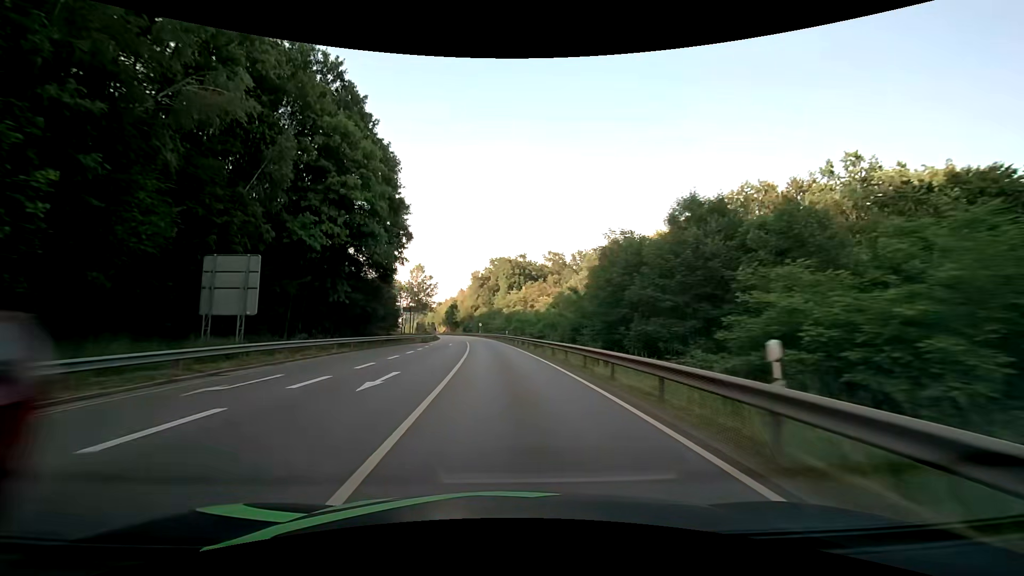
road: primary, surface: asphalt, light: Day
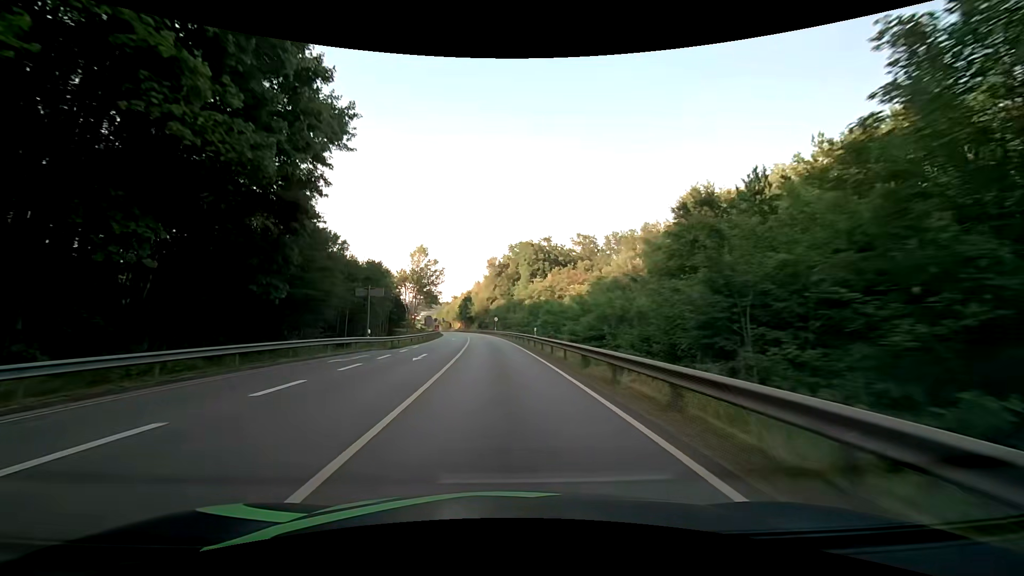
(-0.5, +25.5) m; -3°
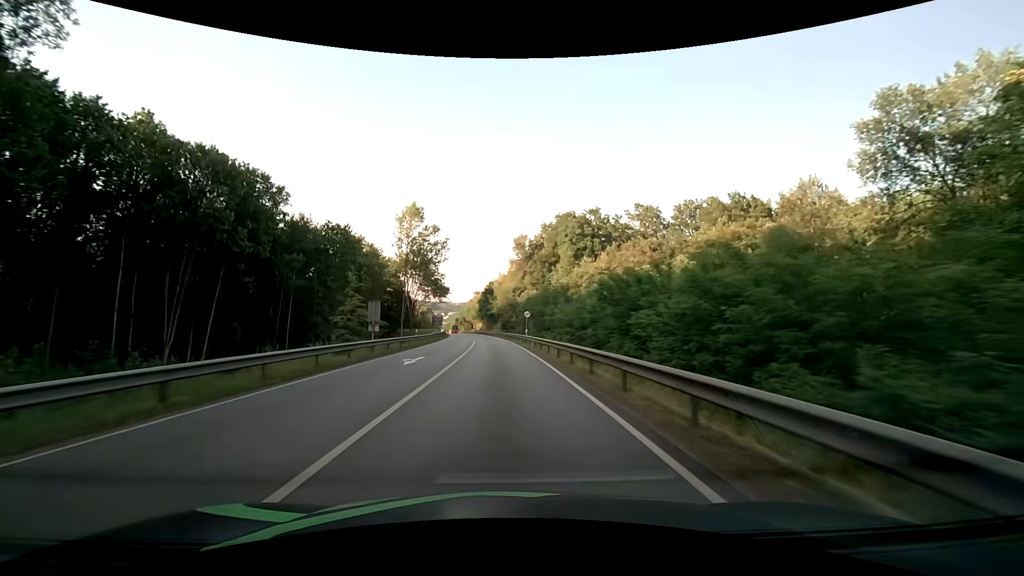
(-0.9, +37.1) m; -3°
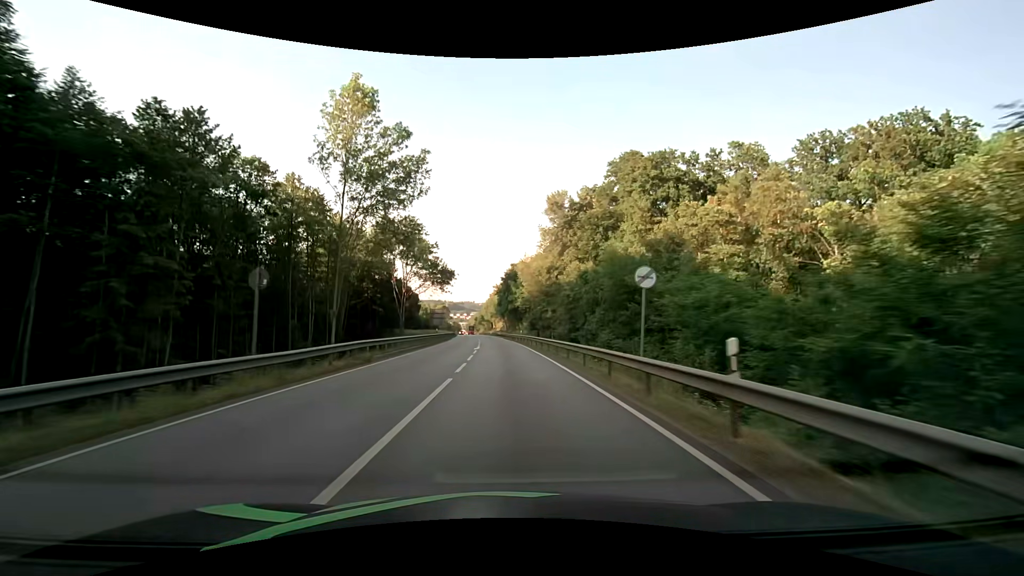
(-0.9, +36.2) m; -3°
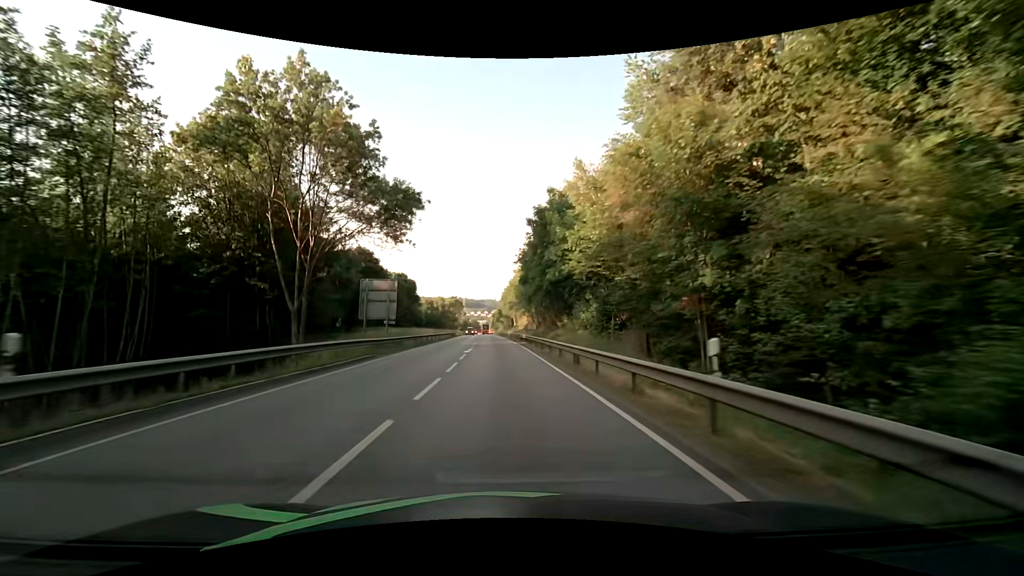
(-0.9, +47.9) m; -2°
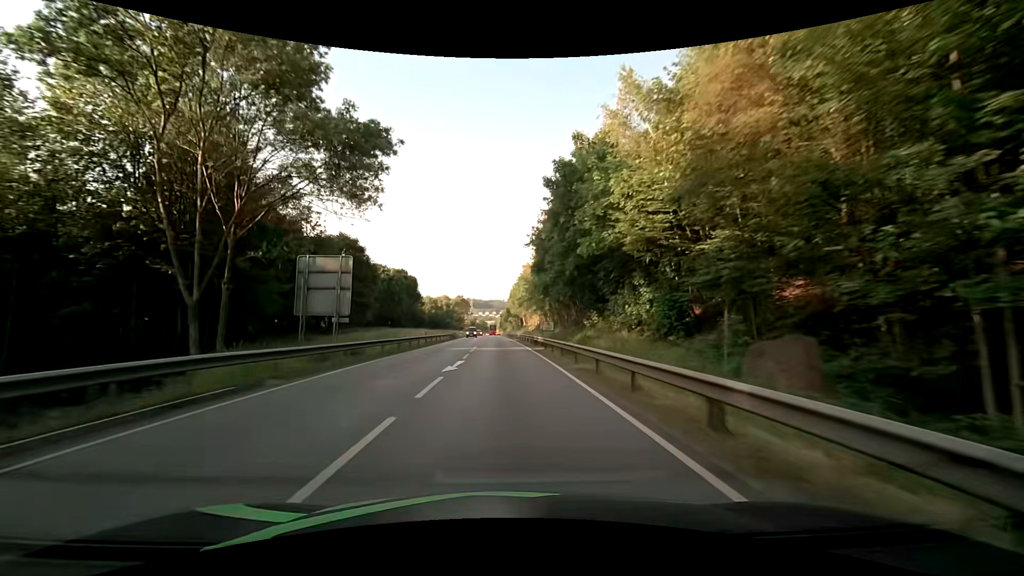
(-0.1, +12.0) m; -1°
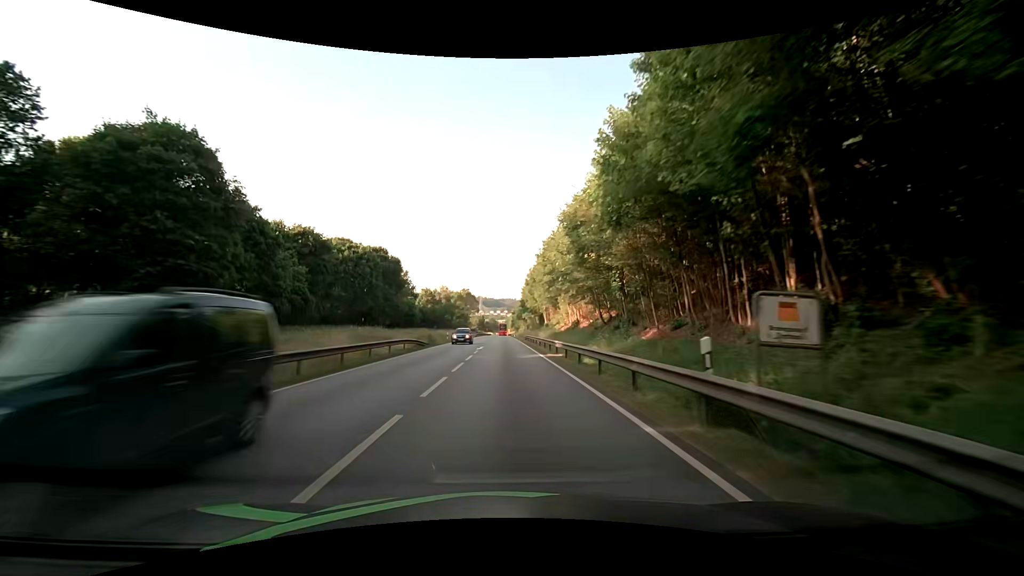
(-0.7, +35.8) m; -2°
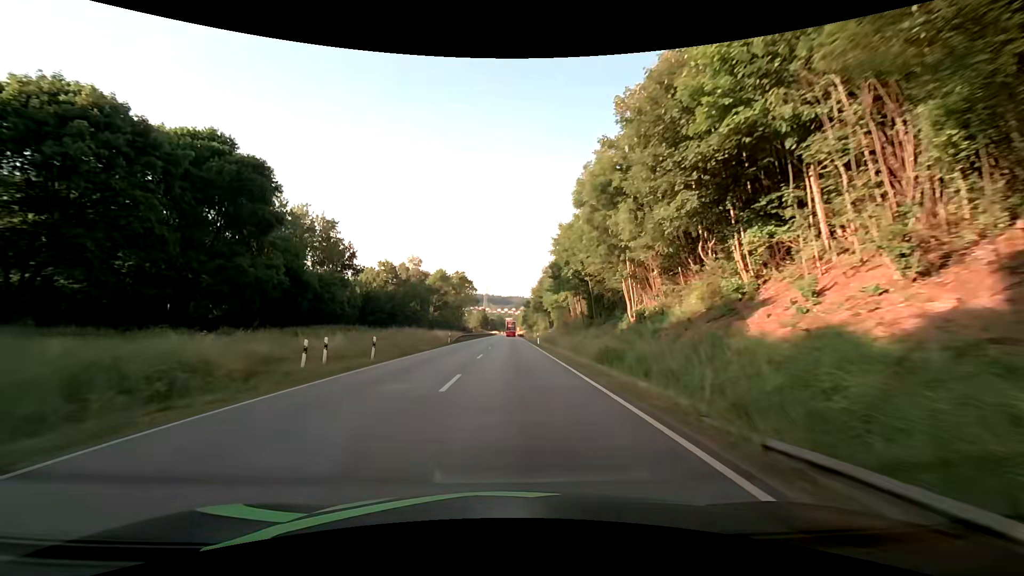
(-0.2, +60.0) m; 0°
(0, +10) (0, +20) (0, +30) (0, +40) (0, +50) (0, +60) (0, +70) (0, +80) (0, +90) (0, +100) m
